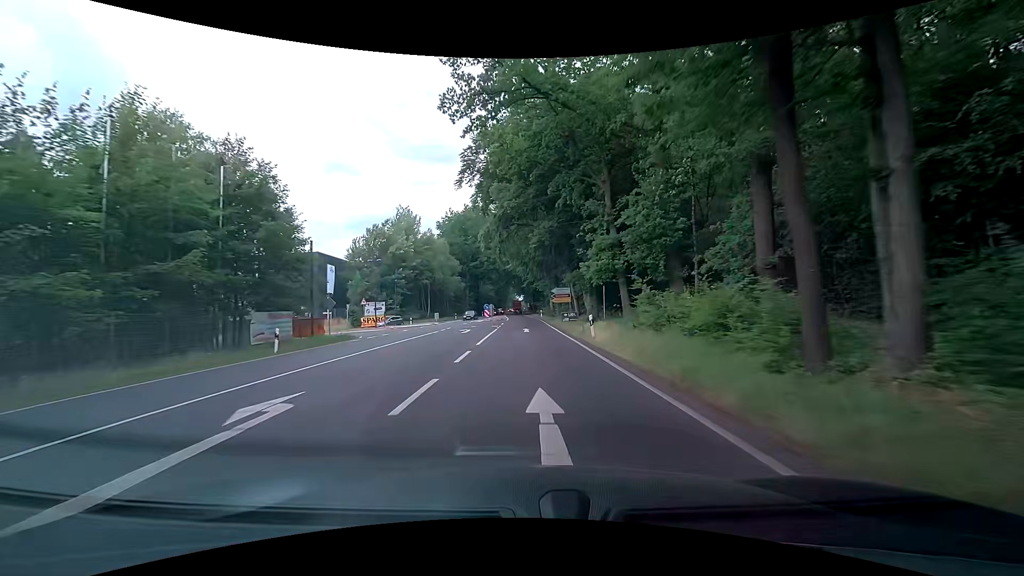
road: primary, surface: asphalt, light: Day
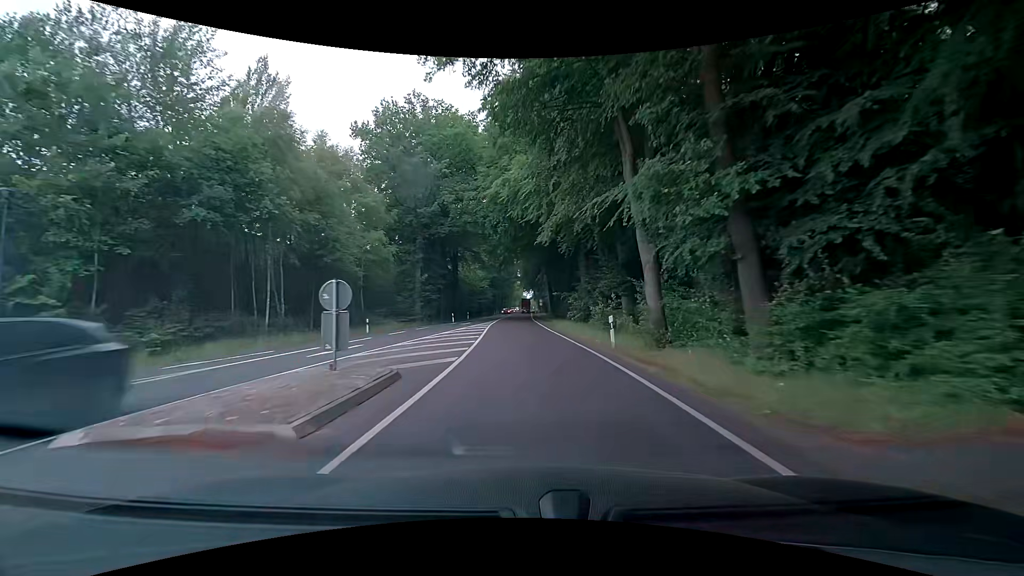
(-0.5, +53.8) m; -1°
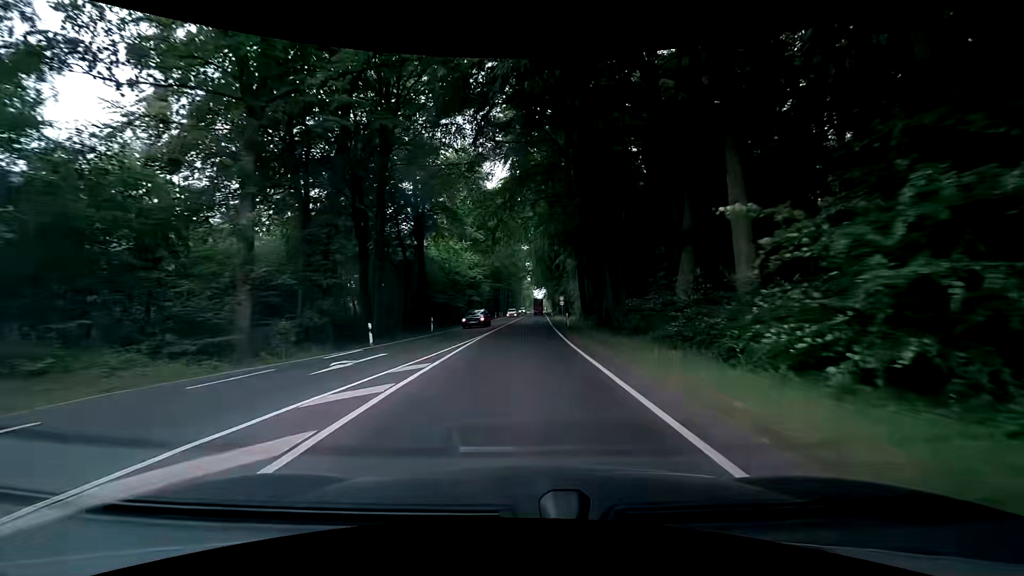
(-0.3, +32.3) m; -1°
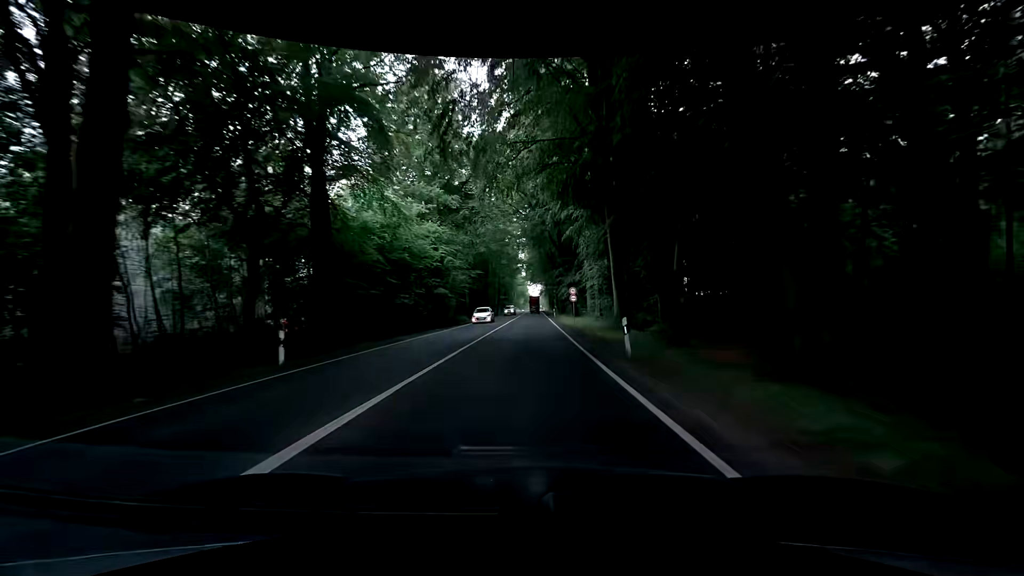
(0.0, +21.5) m; +1°
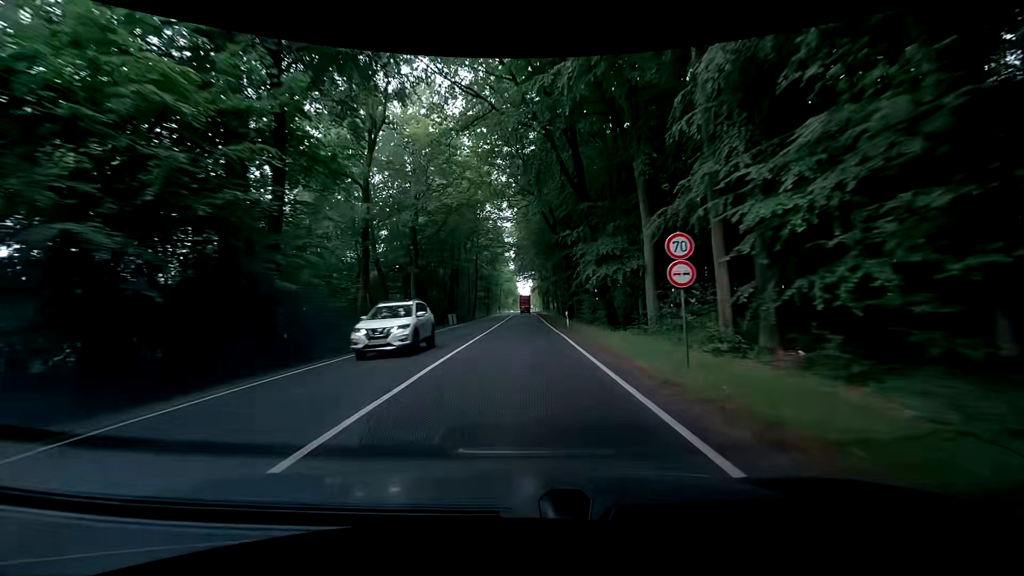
(-0.4, +32.3) m; +1°
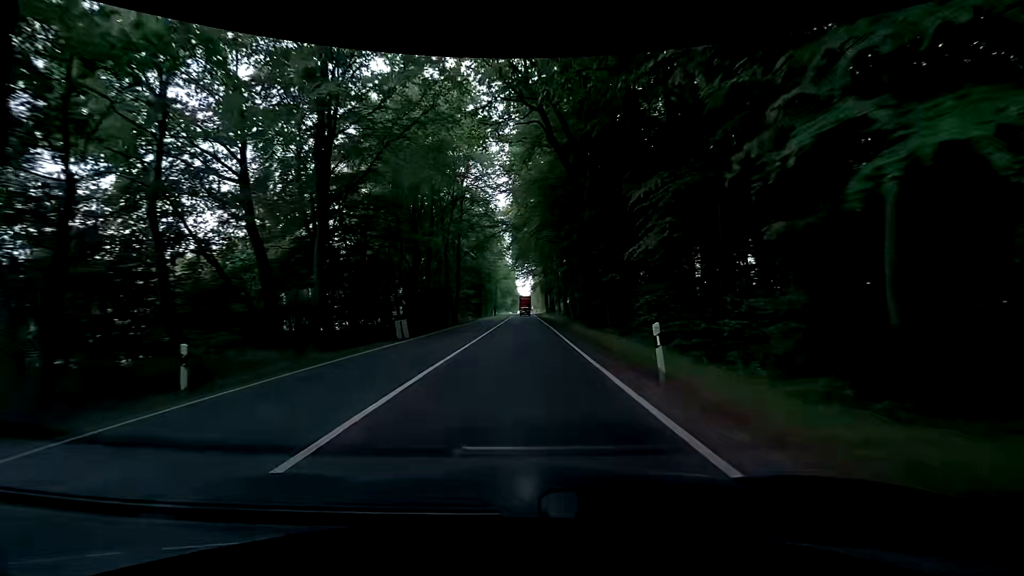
(+0.1, +21.5) m; 0°
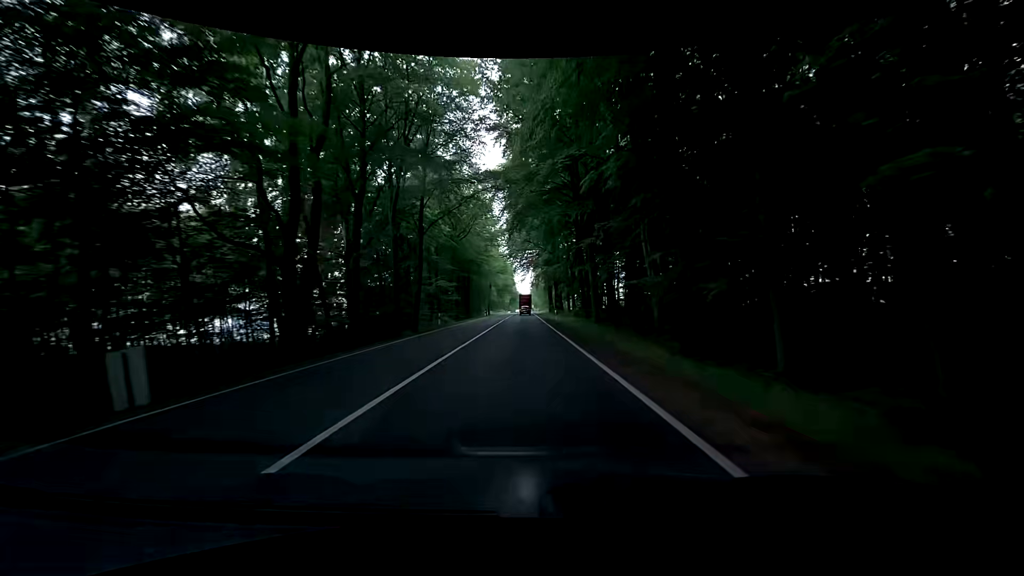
(+0.1, +21.6) m; 0°
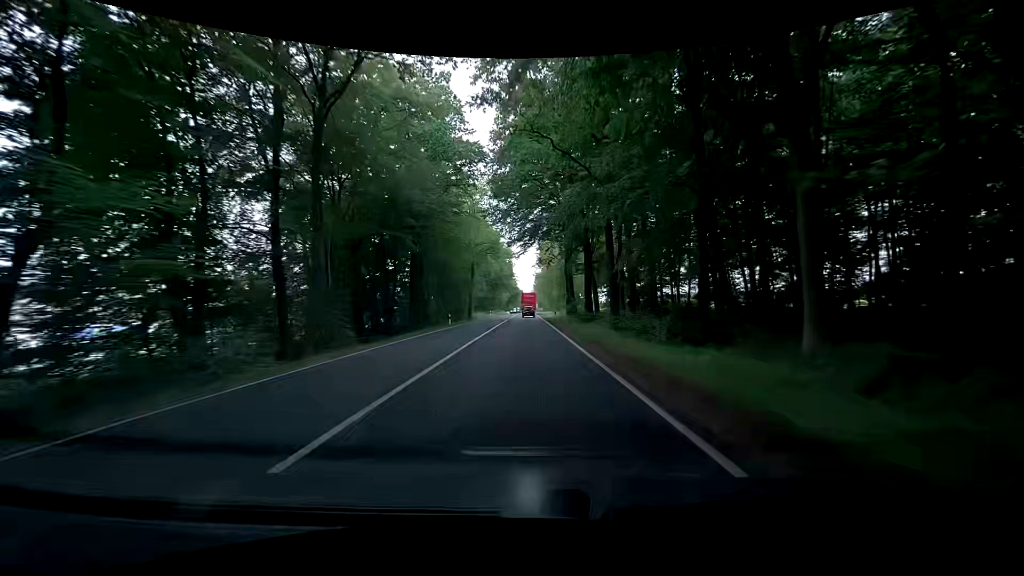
(+0.5, +43.0) m; 0°
(0, +10) (0, +20) (0, +30) (0, +40) (0, +50) (0, +60) (0, +70) (0, +80) (0, +90) (0, +100) m
